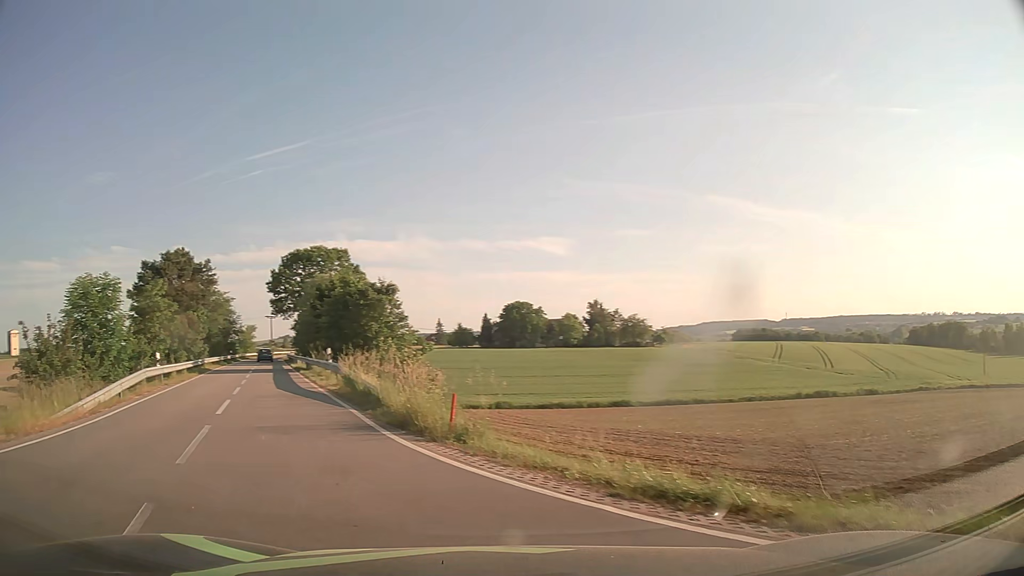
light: Day
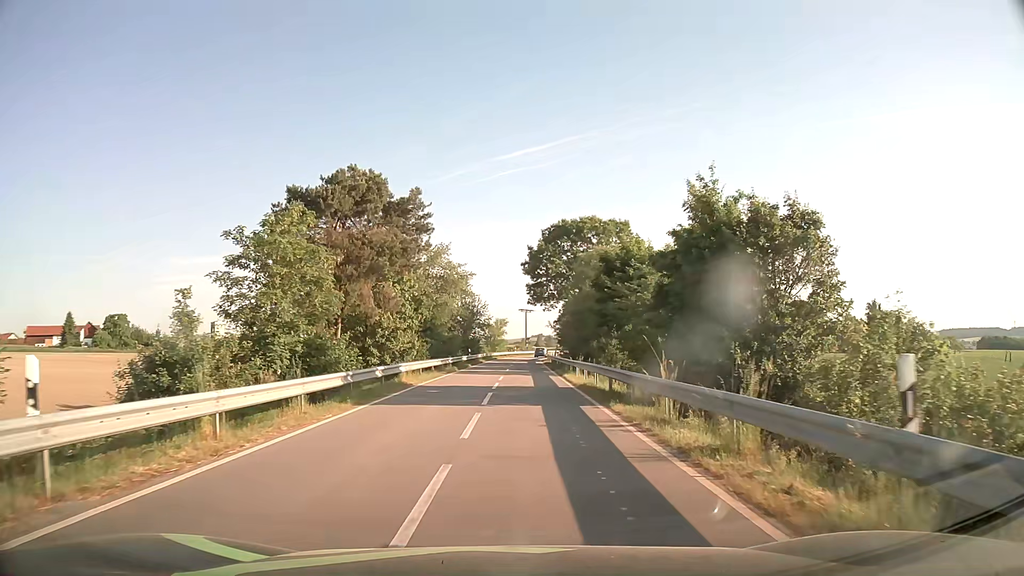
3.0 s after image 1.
(-7.1, +21.6) m; -20°
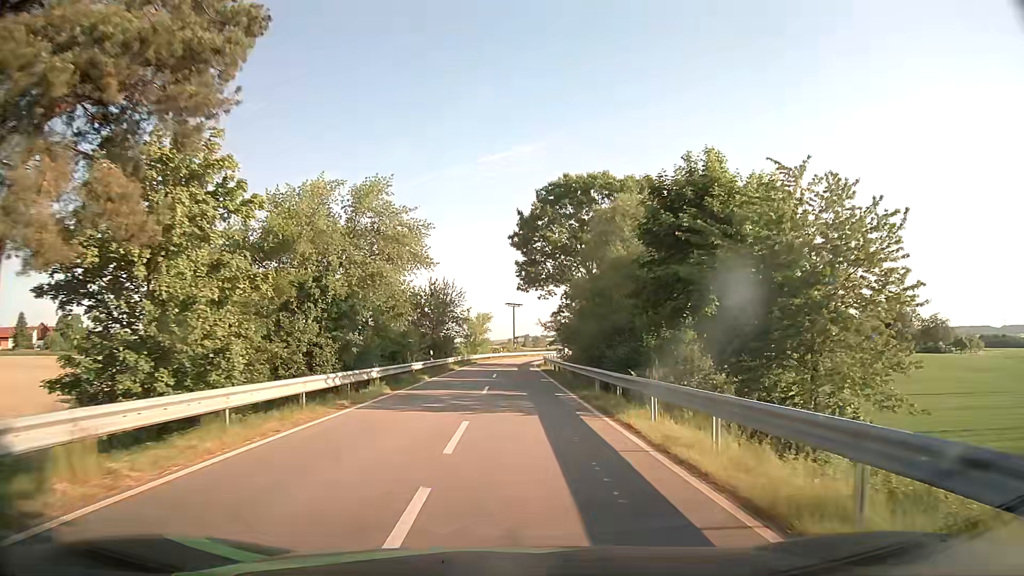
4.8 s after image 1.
(+0.3, +19.8) m; +1°
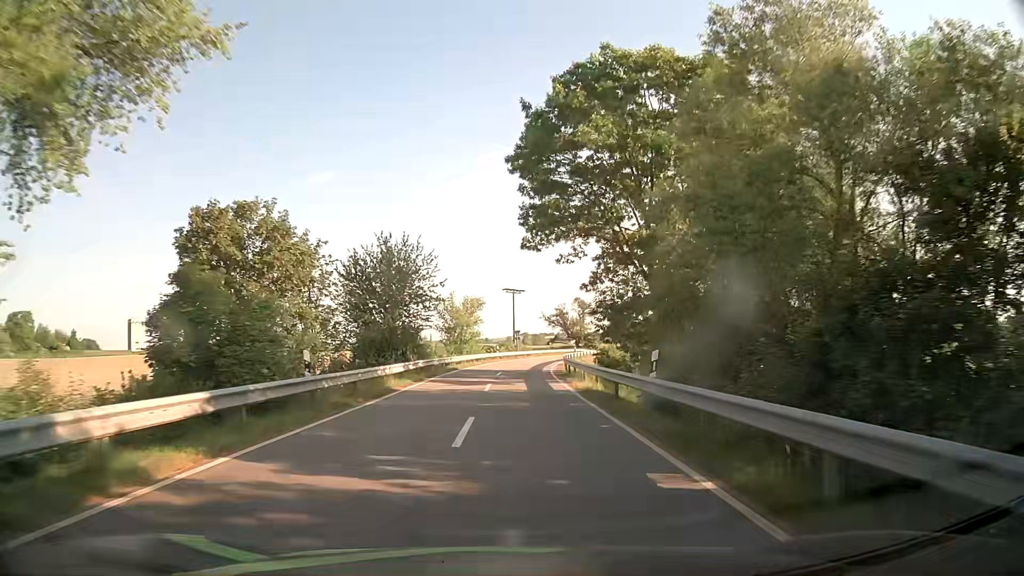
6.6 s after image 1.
(+0.1, +23.9) m; 0°
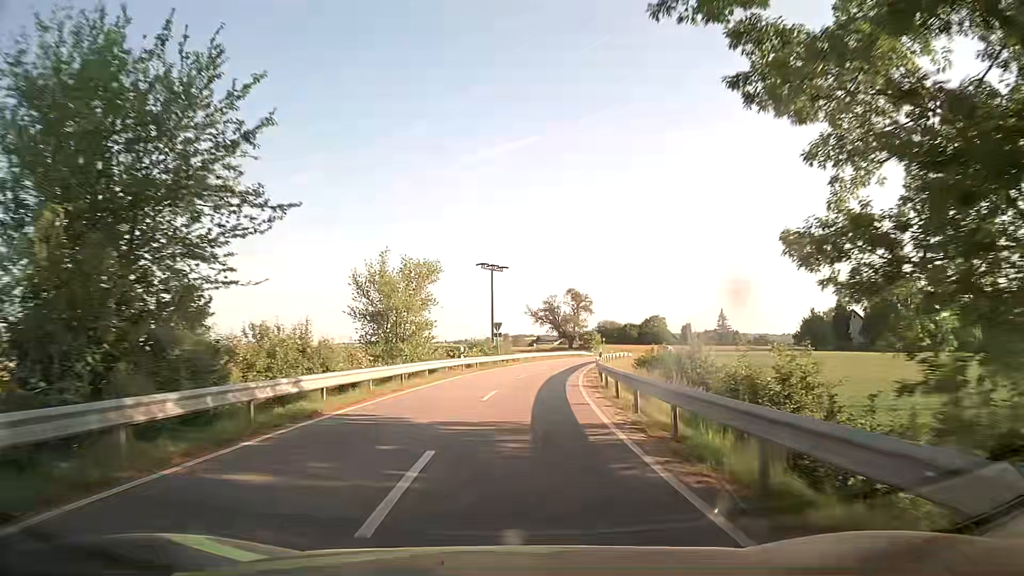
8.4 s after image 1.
(+0.4, +27.6) m; +2°
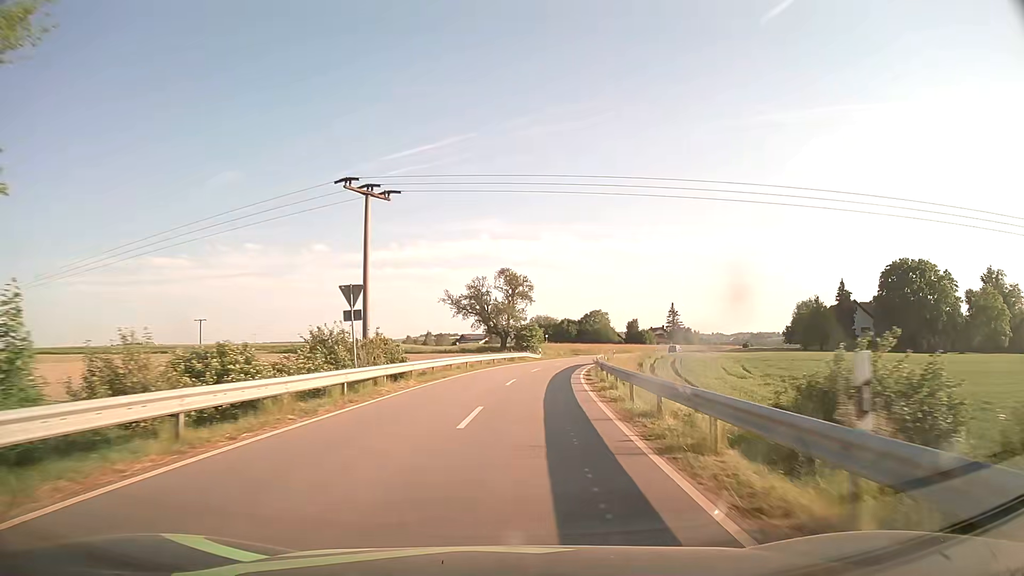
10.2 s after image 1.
(+1.4, +30.5) m; +6°
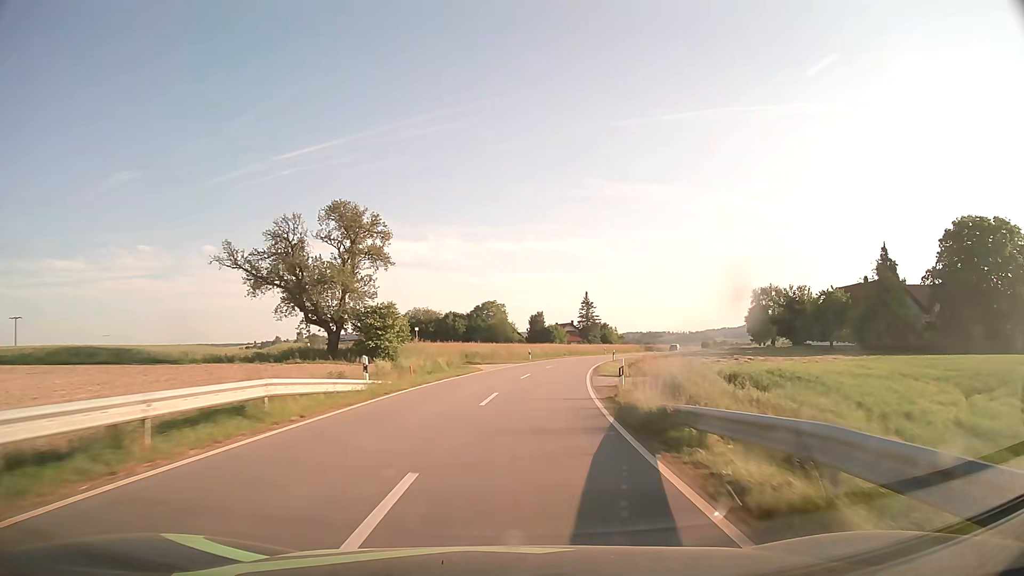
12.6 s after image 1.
(+3.6, +44.4) m; +9°
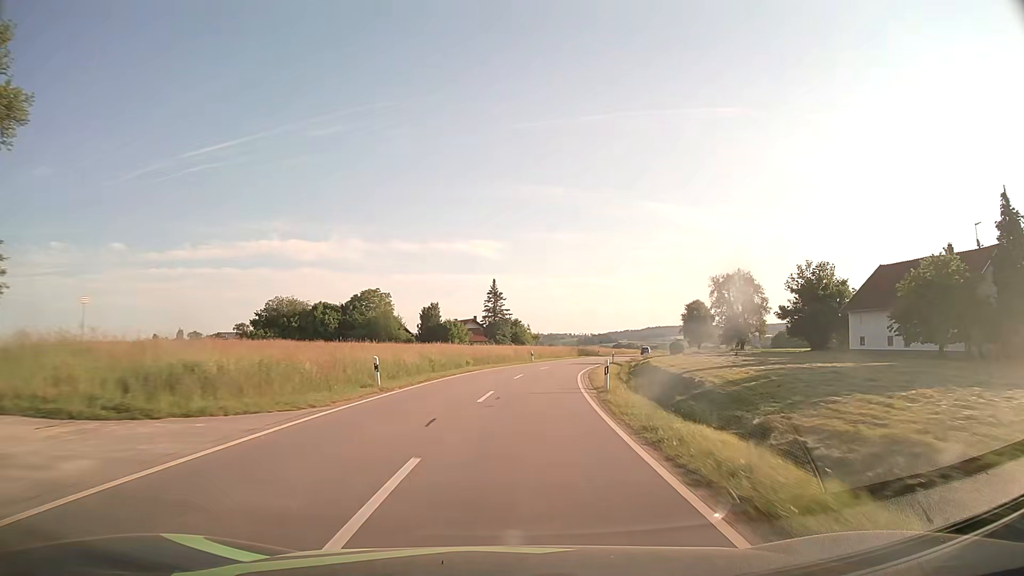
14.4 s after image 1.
(+2.7, +35.6) m; +8°
(0, +10) (+1, +20) (+2, +30) (+3, +40) (+5, +50) (+7, +59) (+9, +69) (+12, +79) (+15, +88) (+18, +98) m
